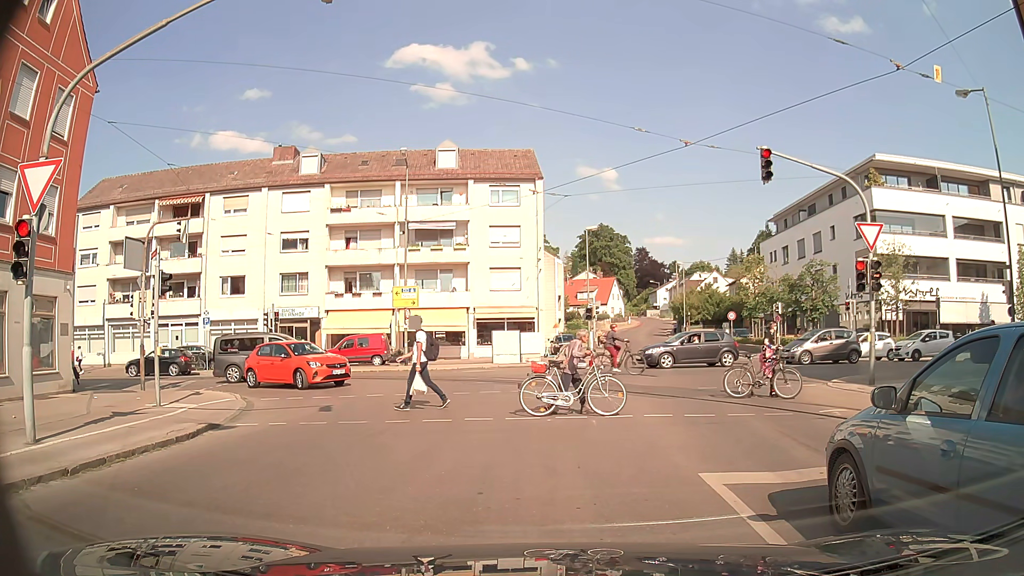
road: tertiary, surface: asphalt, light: Day
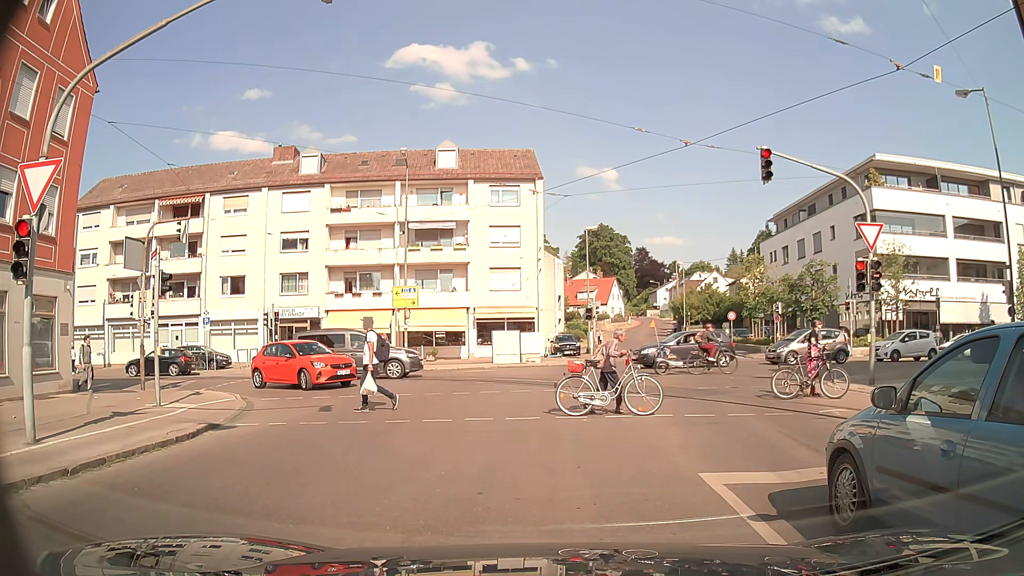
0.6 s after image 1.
(0.0, 0.0) m; 0°
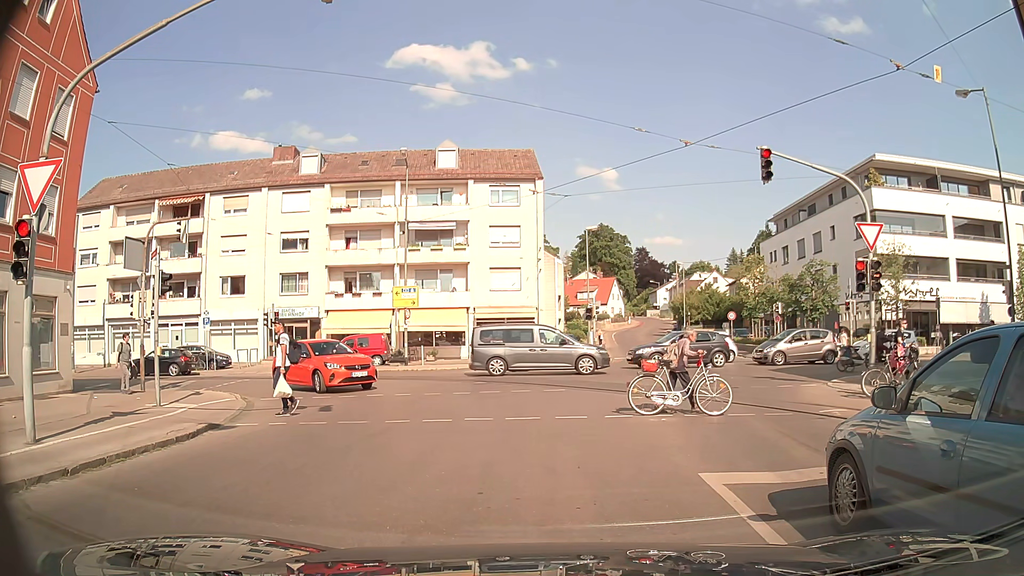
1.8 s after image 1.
(0.0, 0.0) m; 0°
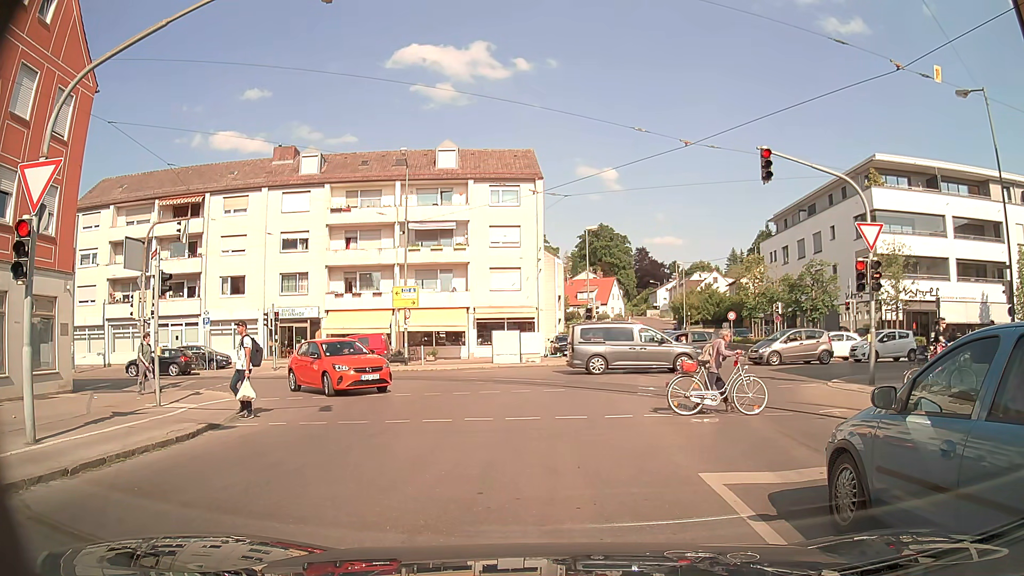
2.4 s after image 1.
(0.0, 0.0) m; 0°
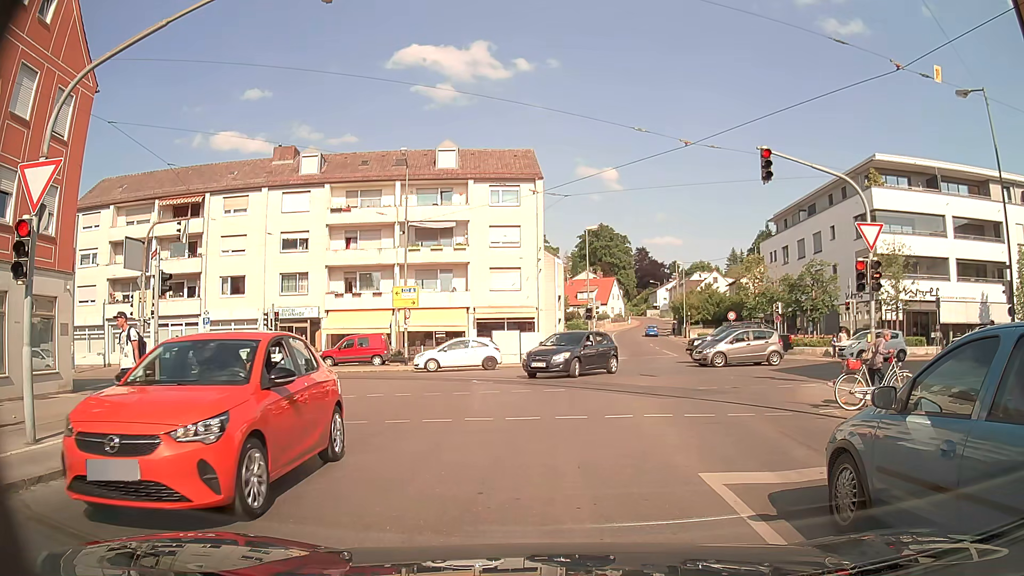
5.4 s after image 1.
(0.0, 0.0) m; 0°
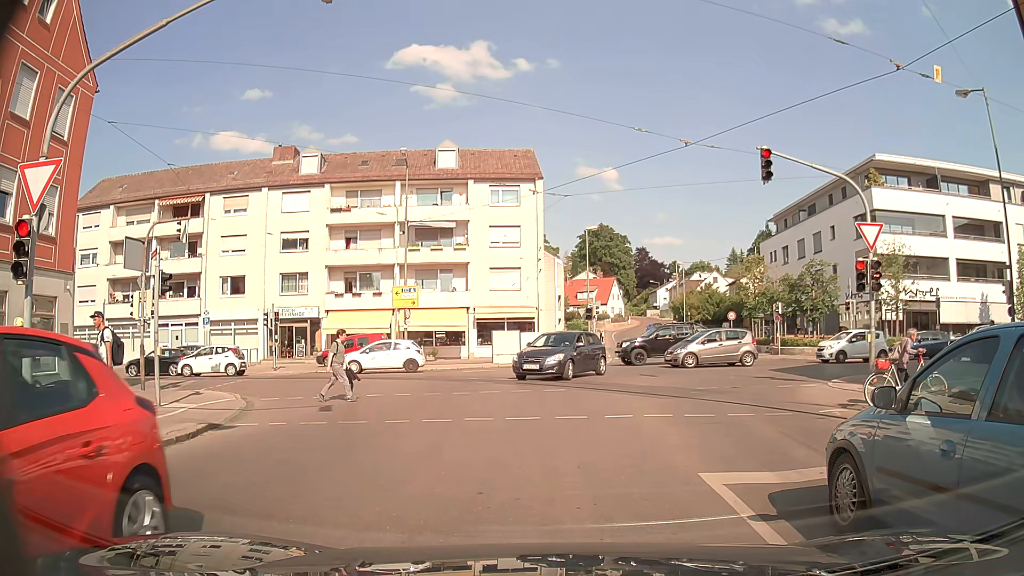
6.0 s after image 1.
(0.0, 0.0) m; 0°
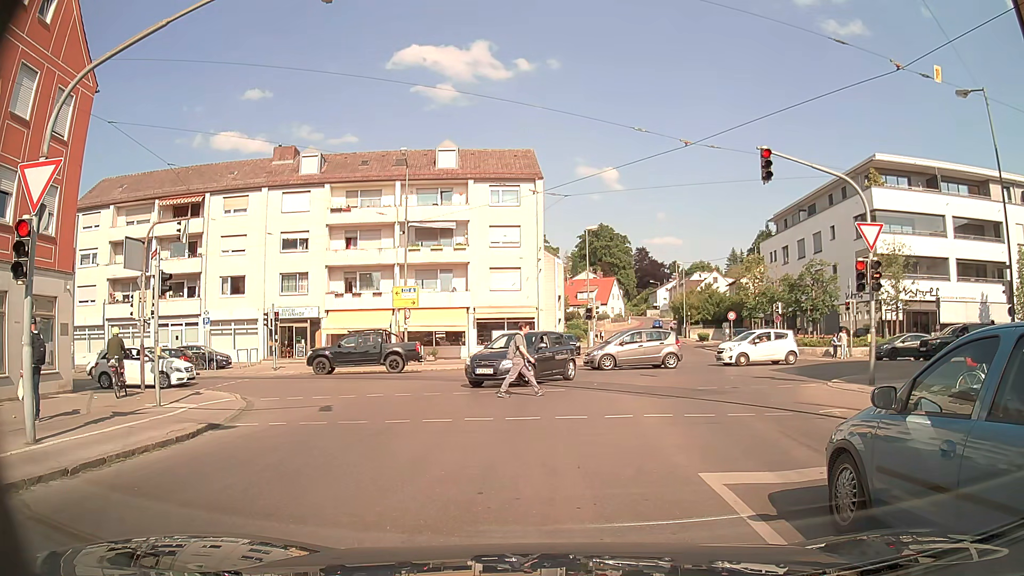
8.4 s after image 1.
(0.0, 0.0) m; 0°
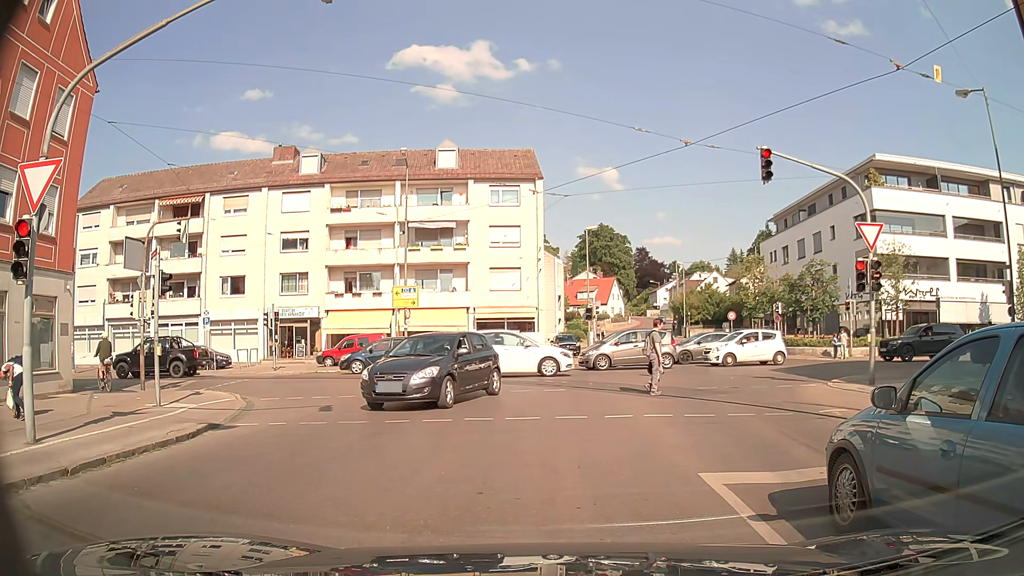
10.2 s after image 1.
(0.0, 0.0) m; 0°
(0, +10) (0, +20) (-6, +28) (-15, +30) (-25, +30) (-35, +29) (-45, +27) (-55, +25) (-65, +23) (-74, +21) m
